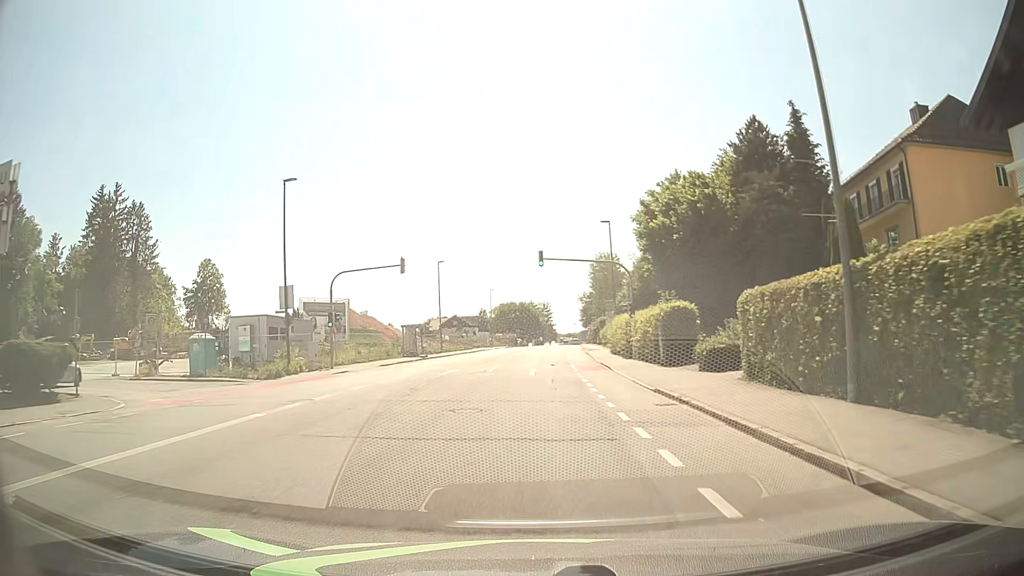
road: tertiary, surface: asphalt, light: Day
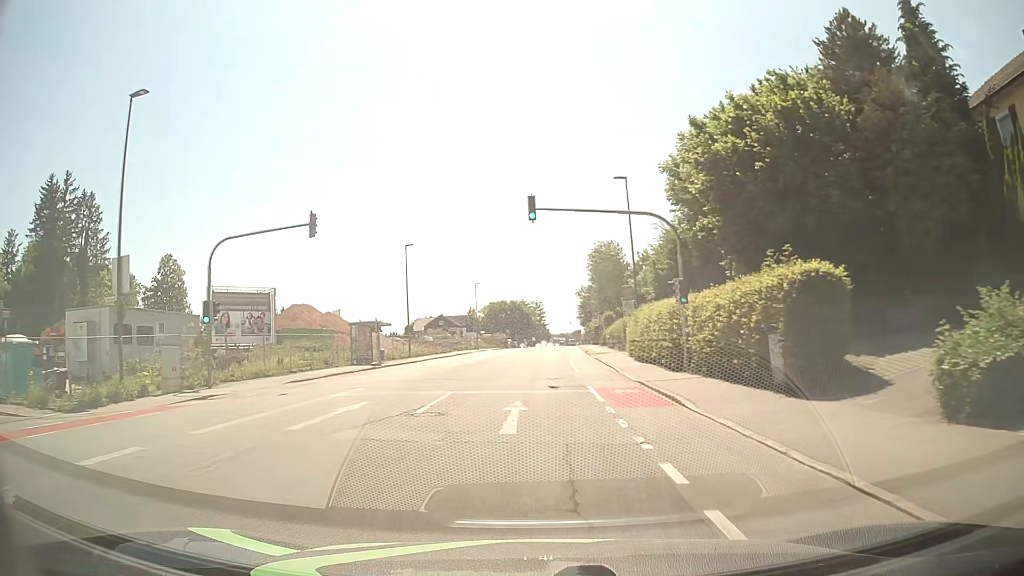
(+0.1, +14.9) m; +1°
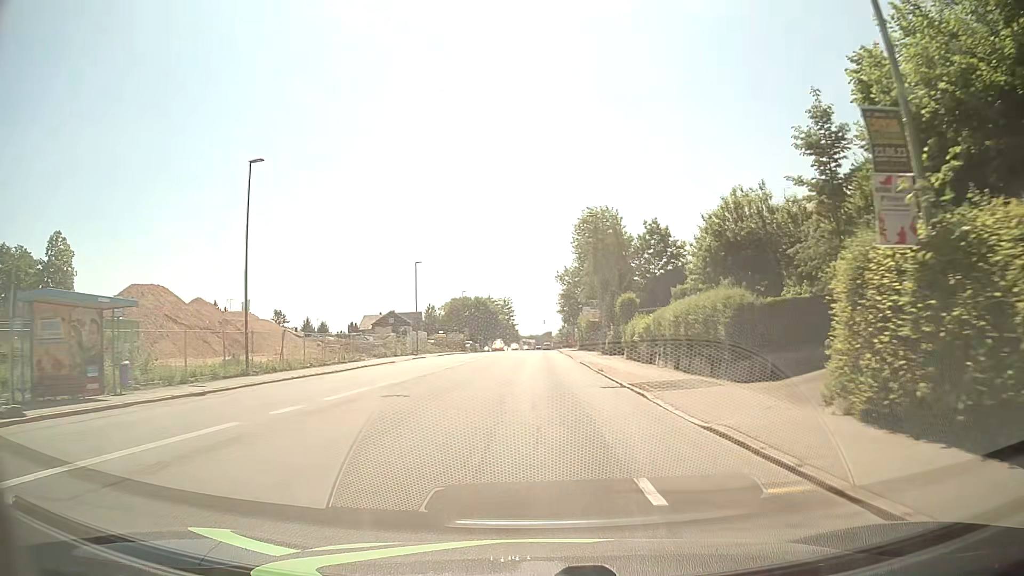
(+0.3, +30.7) m; +2°
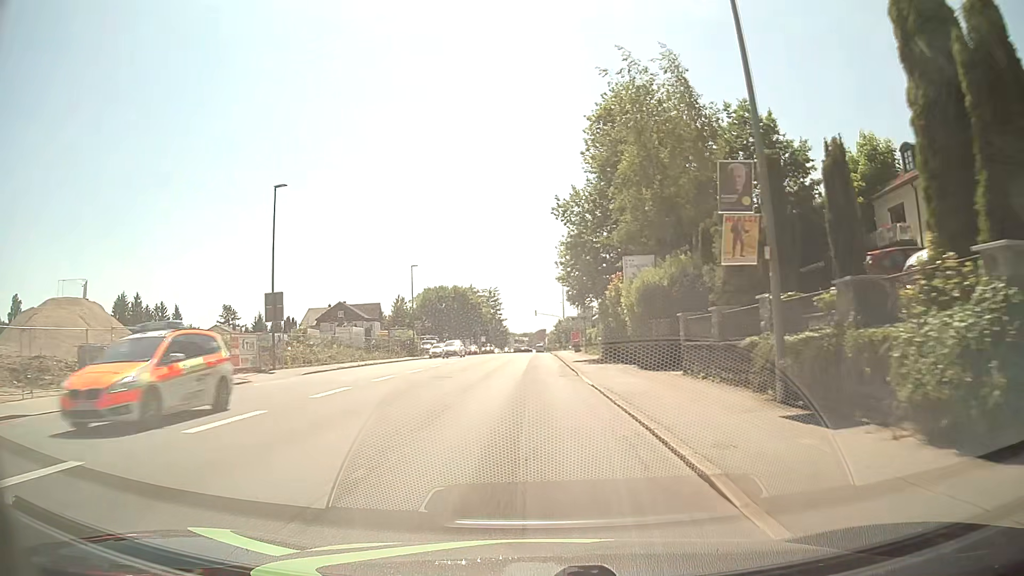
(+1.0, +39.0) m; +1°
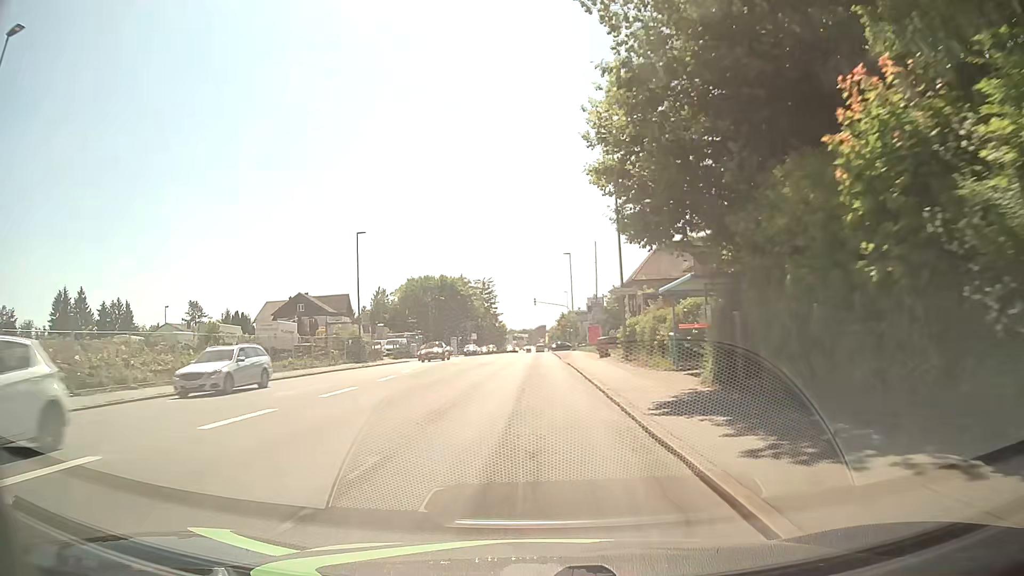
(-0.1, +23.4) m; 0°
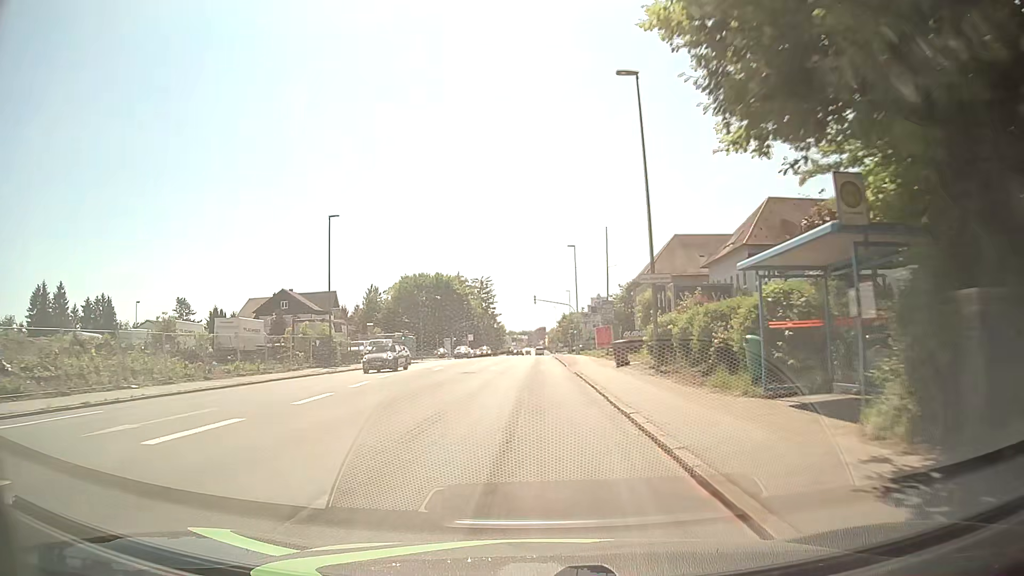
(0.0, +7.7) m; 0°
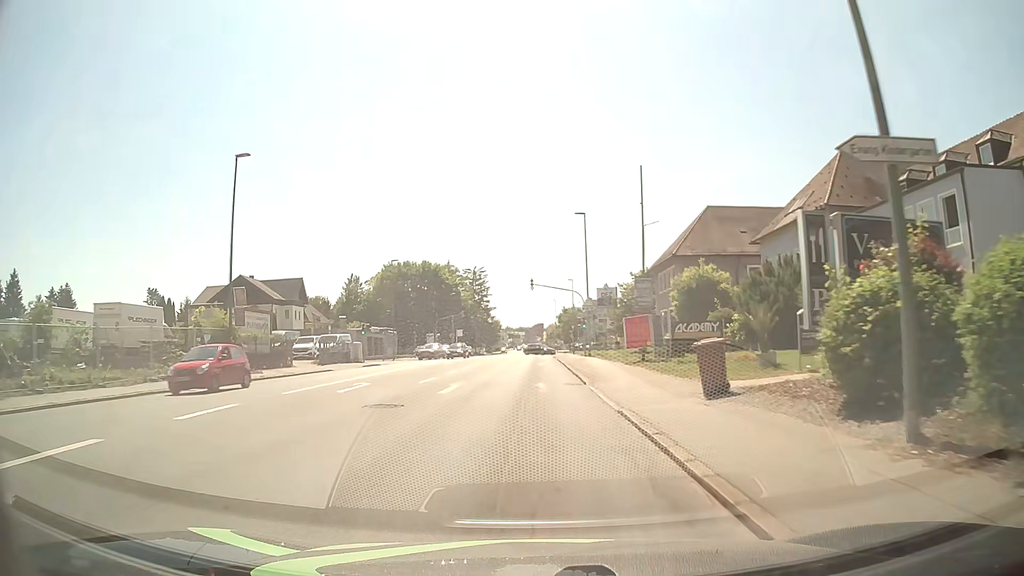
(0.0, +15.2) m; 0°
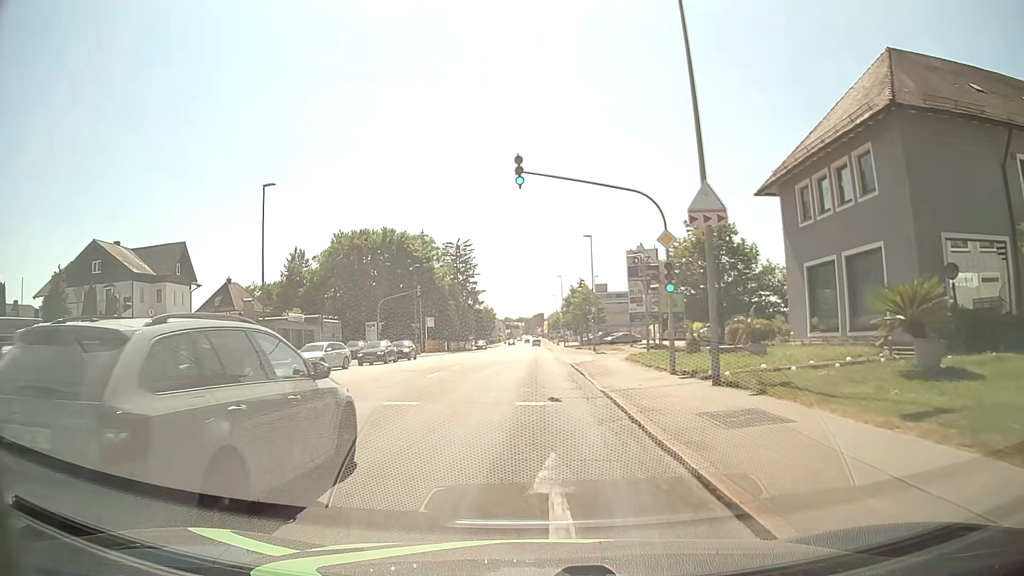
(+0.2, +33.5) m; 0°
